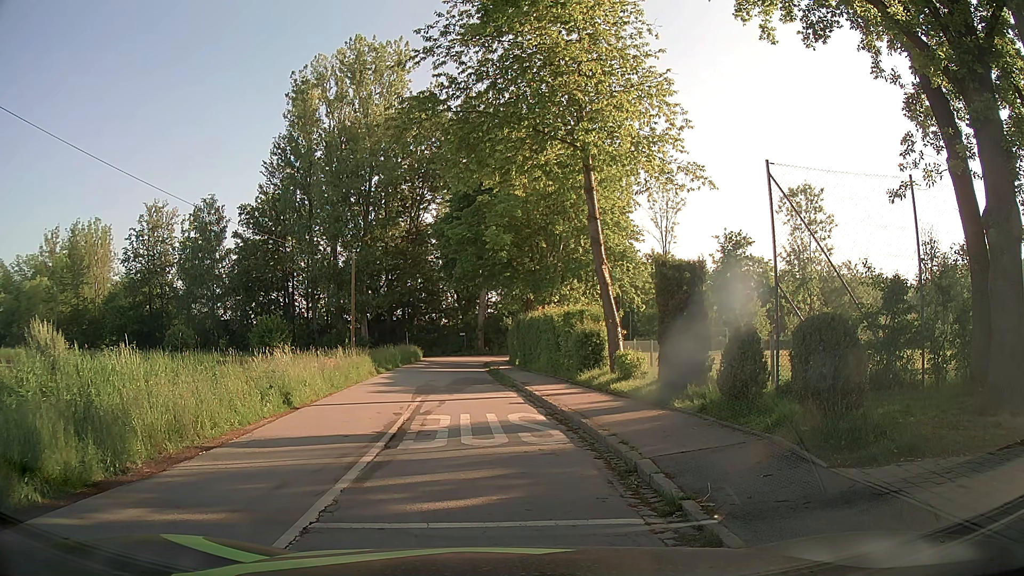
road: residential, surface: asphalt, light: Day
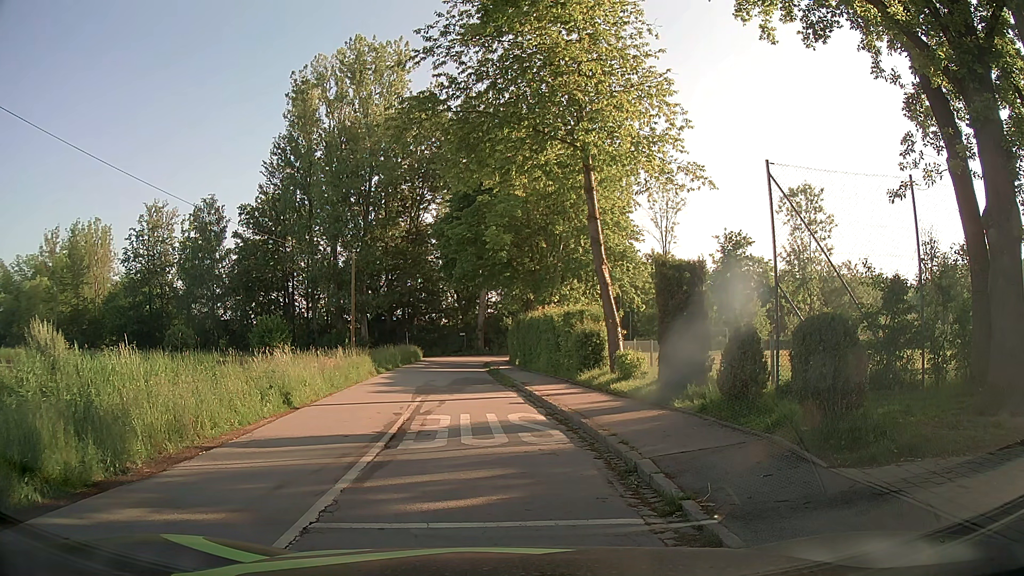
(0.0, 0.0) m; 0°
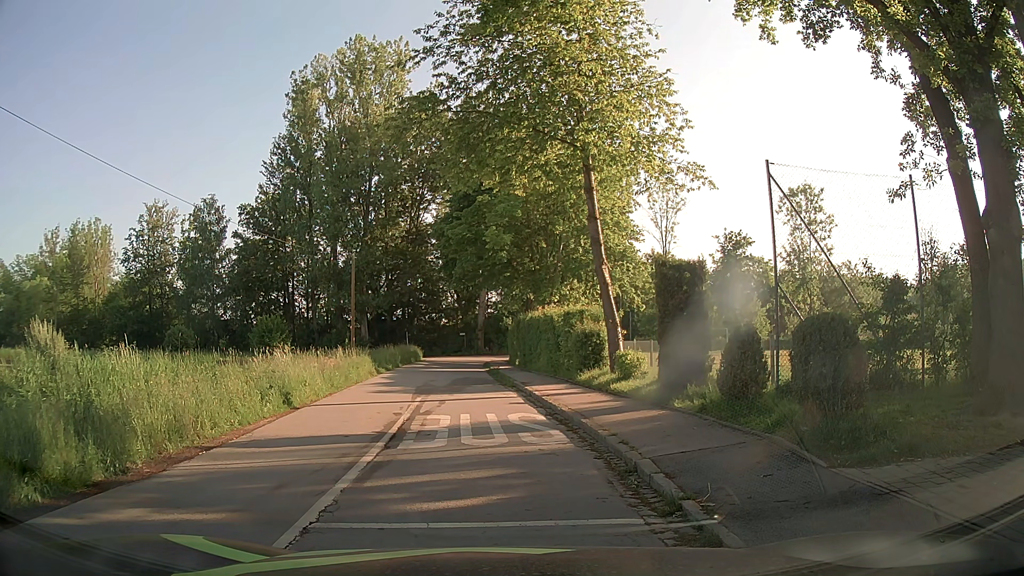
(0.0, 0.0) m; 0°
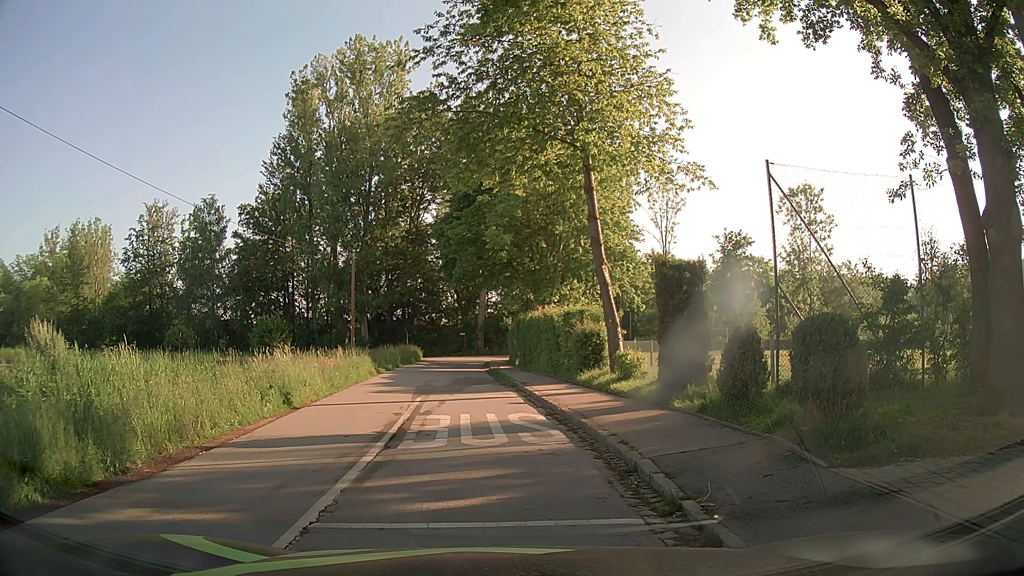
(0.0, 0.0) m; 0°
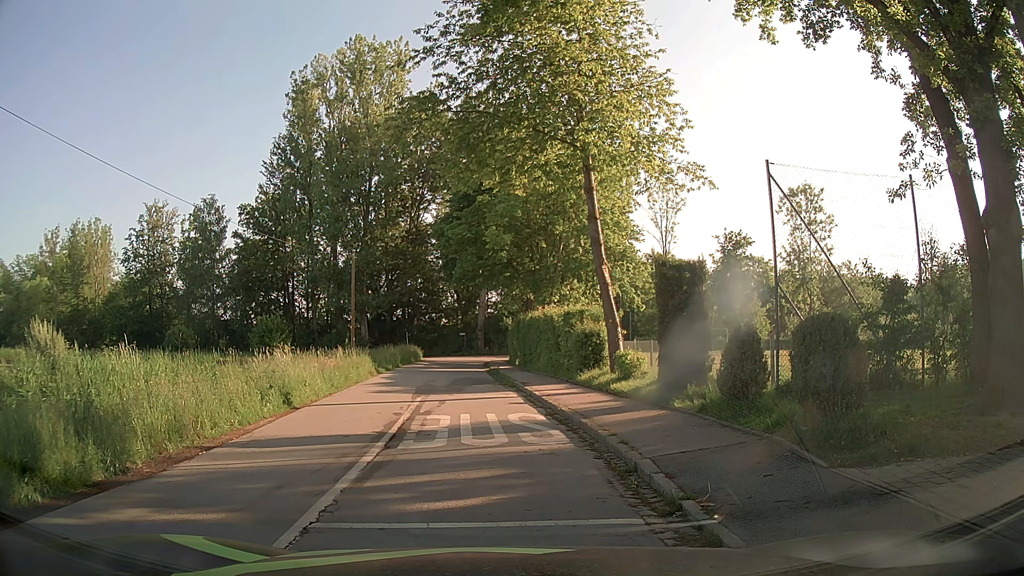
(0.0, 0.0) m; 0°
